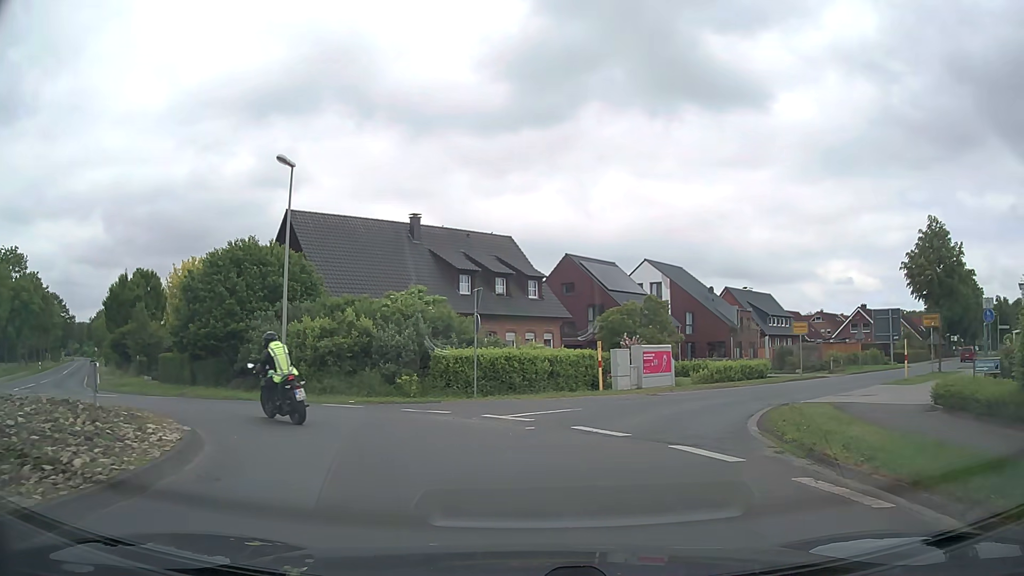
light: Day
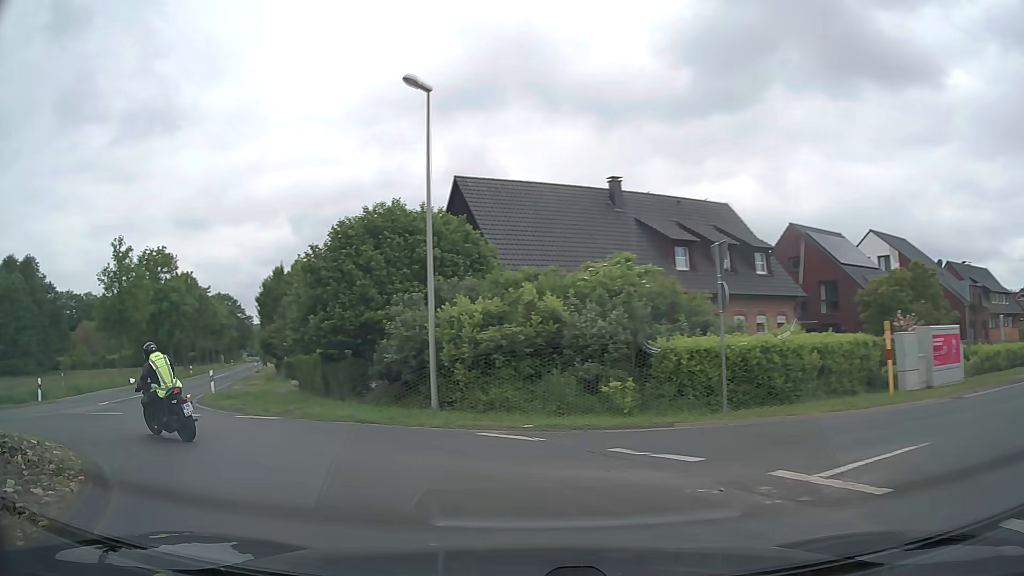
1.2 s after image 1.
(-0.7, +7.6) m; -17°
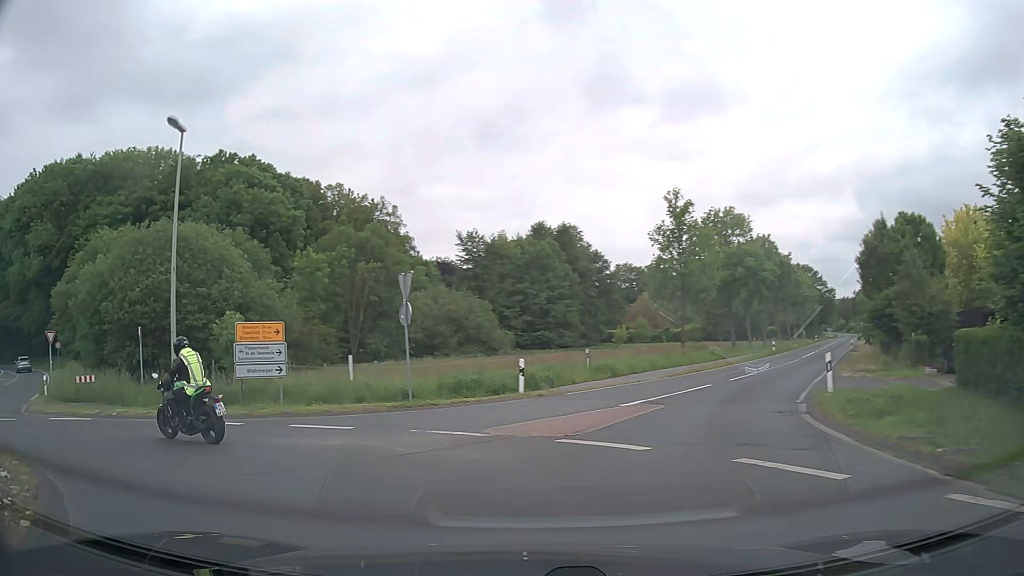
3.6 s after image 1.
(-4.6, +10.1) m; -49°
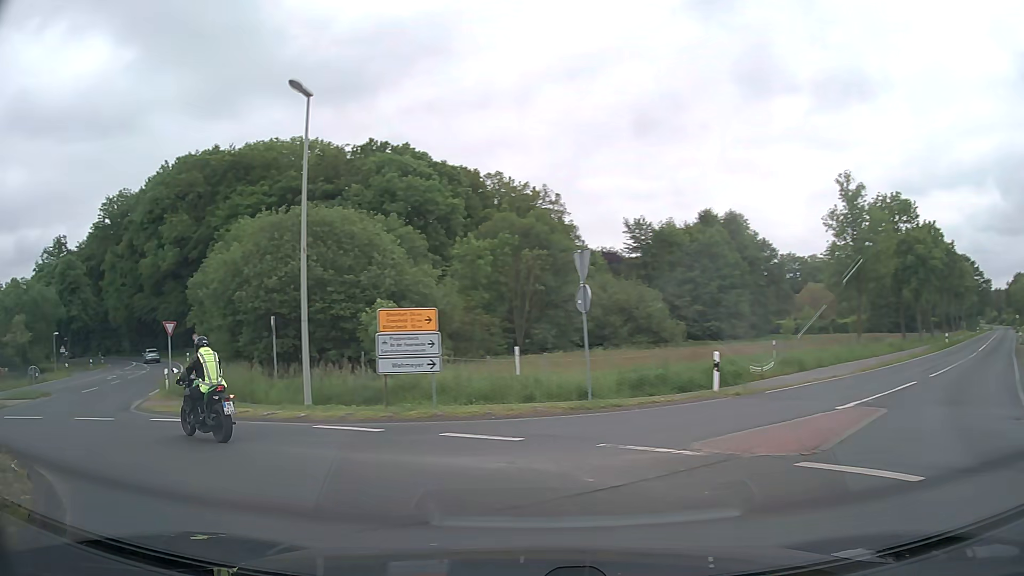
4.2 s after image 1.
(-0.3, +2.7) m; -13°
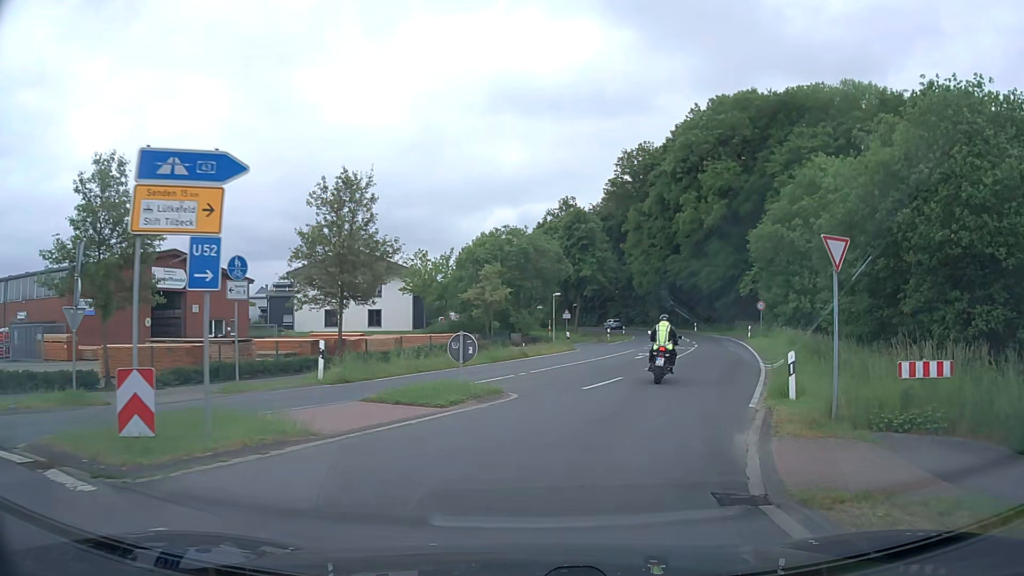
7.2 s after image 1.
(-9.2, +13.5) m; -46°
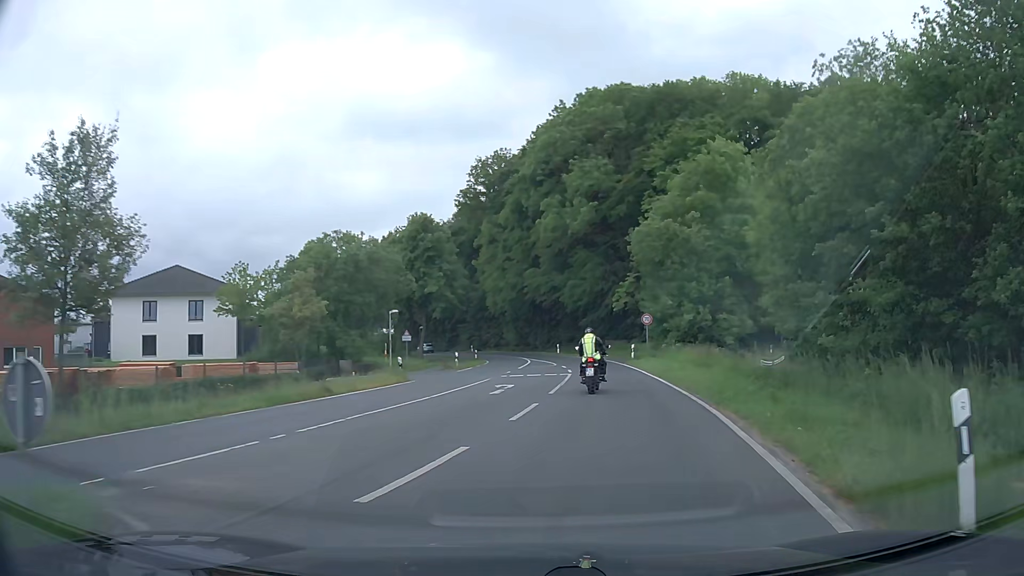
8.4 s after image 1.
(+1.1, +9.5) m; +12°
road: secondary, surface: asphalt
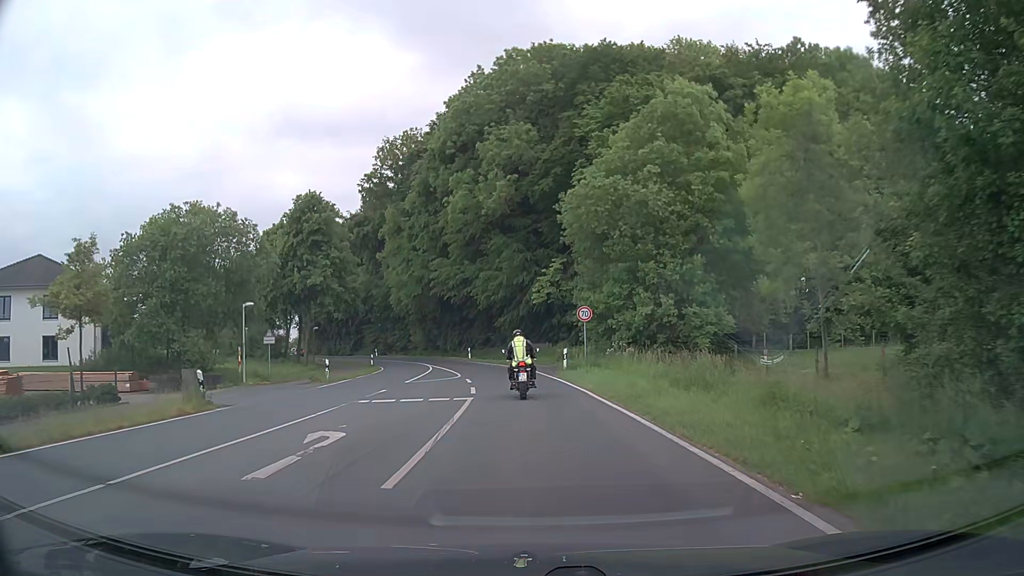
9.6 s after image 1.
(+1.0, +11.1) m; +7°
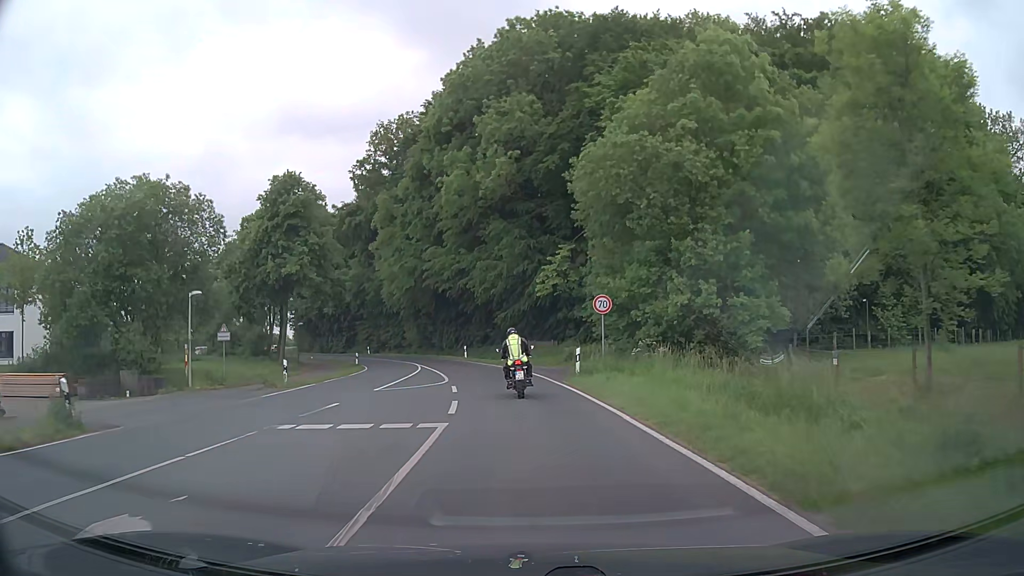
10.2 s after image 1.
(0.0, +5.9) m; 0°
(0, +10) (-1, +20) (-2, +30) (-4, +40) (-6, +49) (-9, +59) (-13, +68) (-18, +77) (-23, +85) (-29, +94) m
